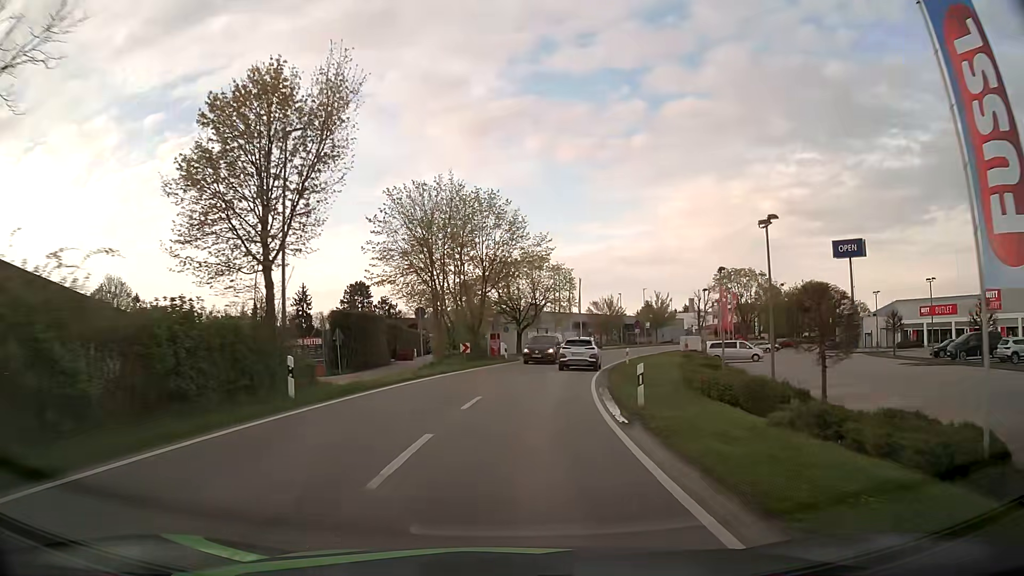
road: tertiary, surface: asphalt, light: Day
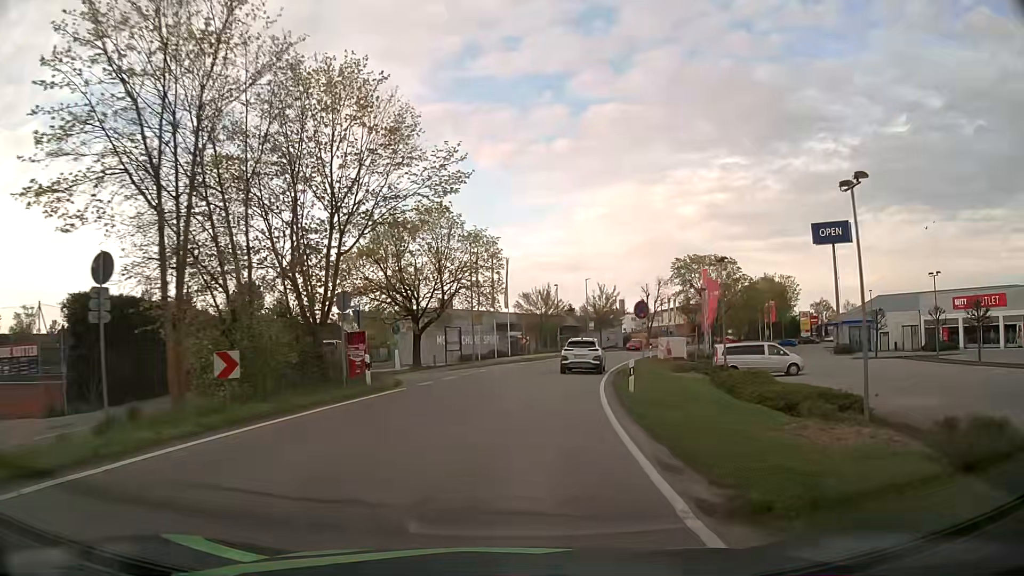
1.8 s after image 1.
(+1.4, +22.4) m; +7°
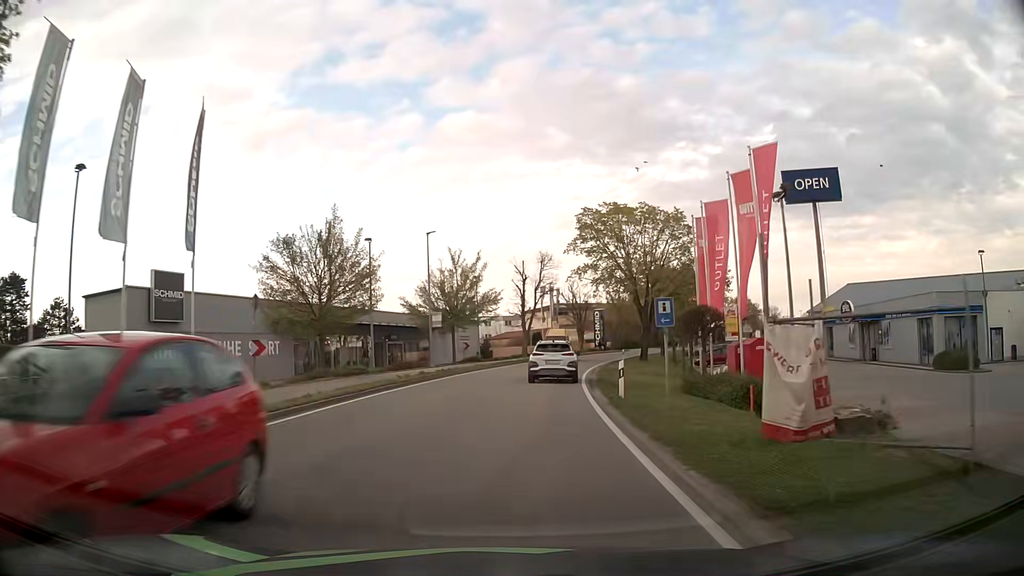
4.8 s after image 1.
(+4.4, +37.0) m; +13°
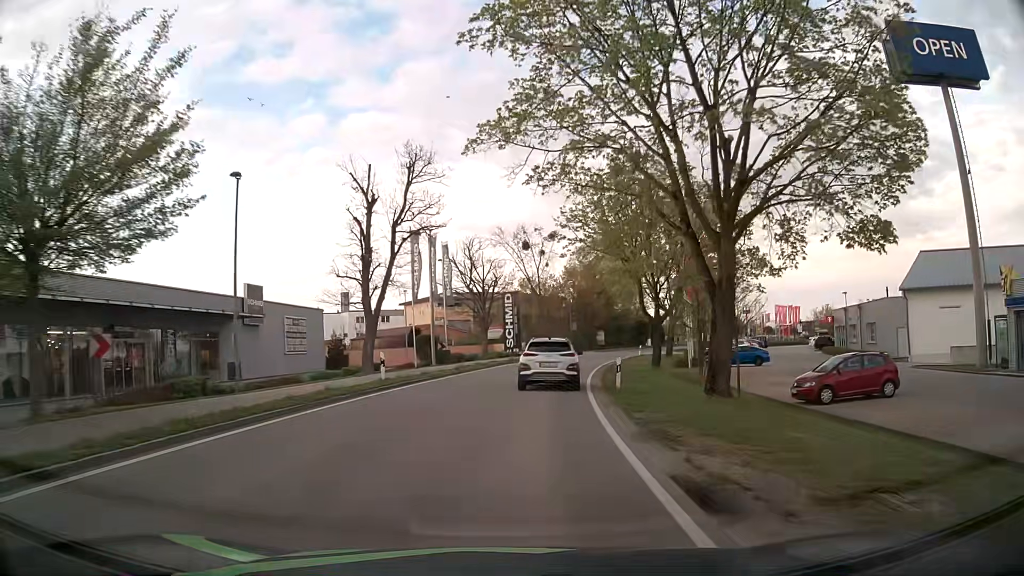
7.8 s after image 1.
(+3.2, +37.0) m; +9°
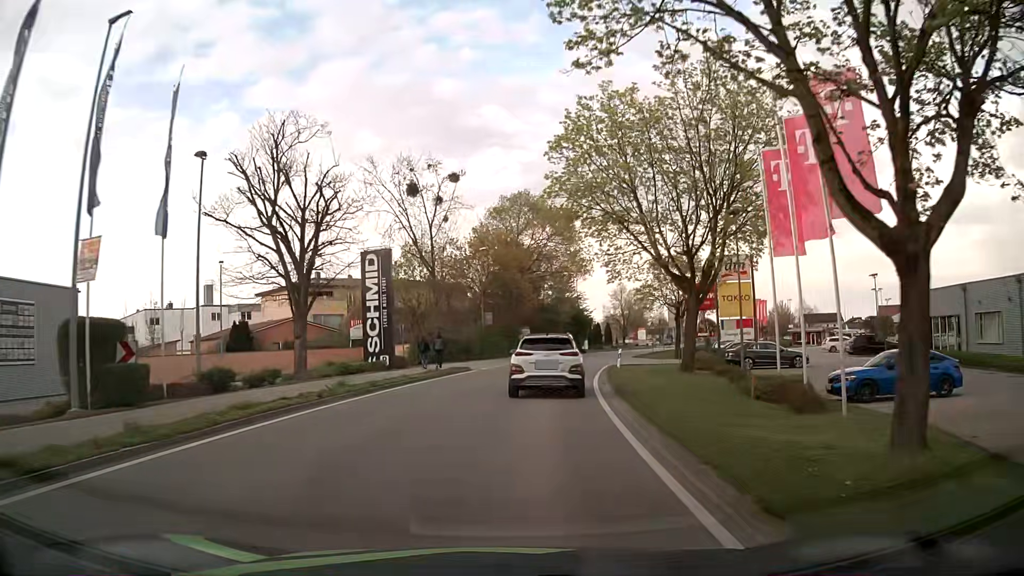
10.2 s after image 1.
(+2.0, +28.8) m; +8°
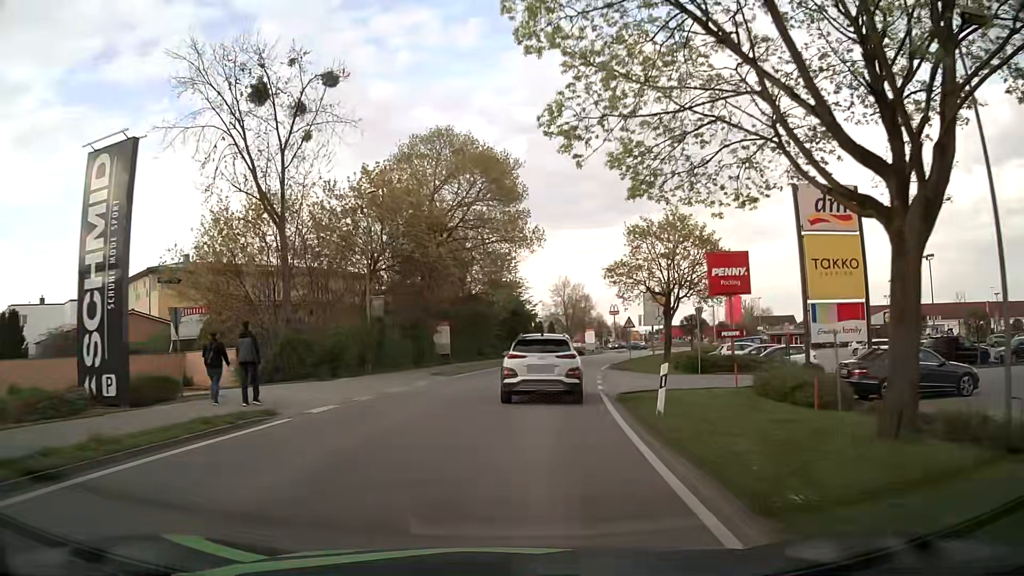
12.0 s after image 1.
(+1.0, +19.7) m; +6°
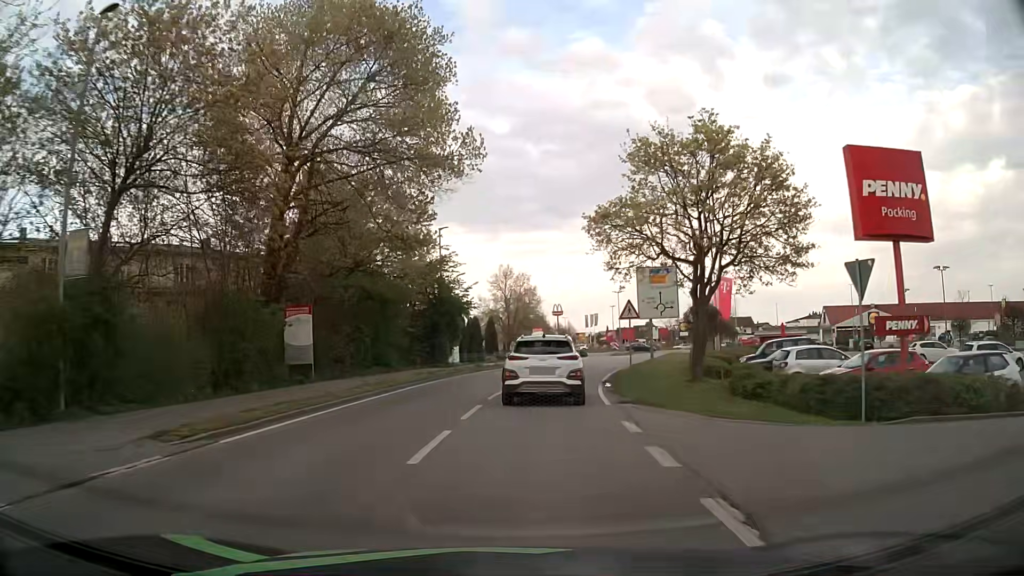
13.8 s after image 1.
(+0.8, +18.5) m; +5°
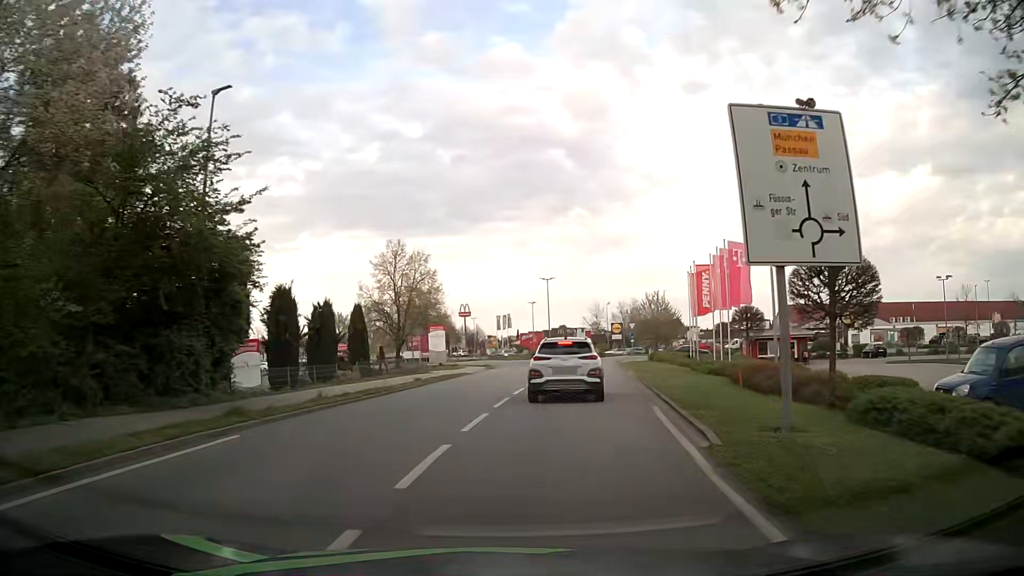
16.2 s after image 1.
(+1.6, +23.5) m; +8°
(0, +10) (+1, +20) (+3, +30) (+4, +40) (+5, +50) (+7, +60) (+9, +69) (+14, +78) (+17, +87) (+14, +96) m
